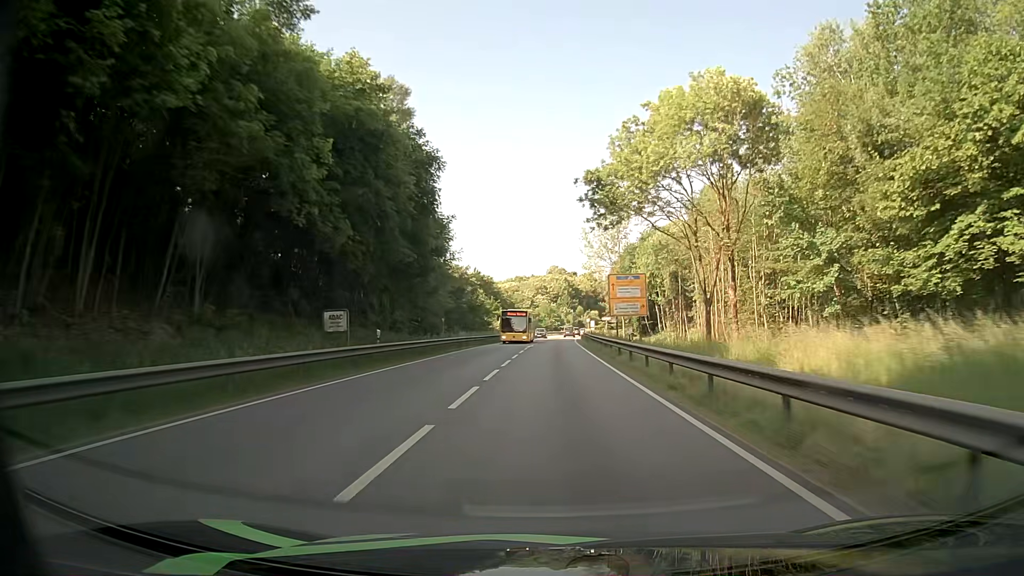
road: primary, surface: asphalt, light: Day
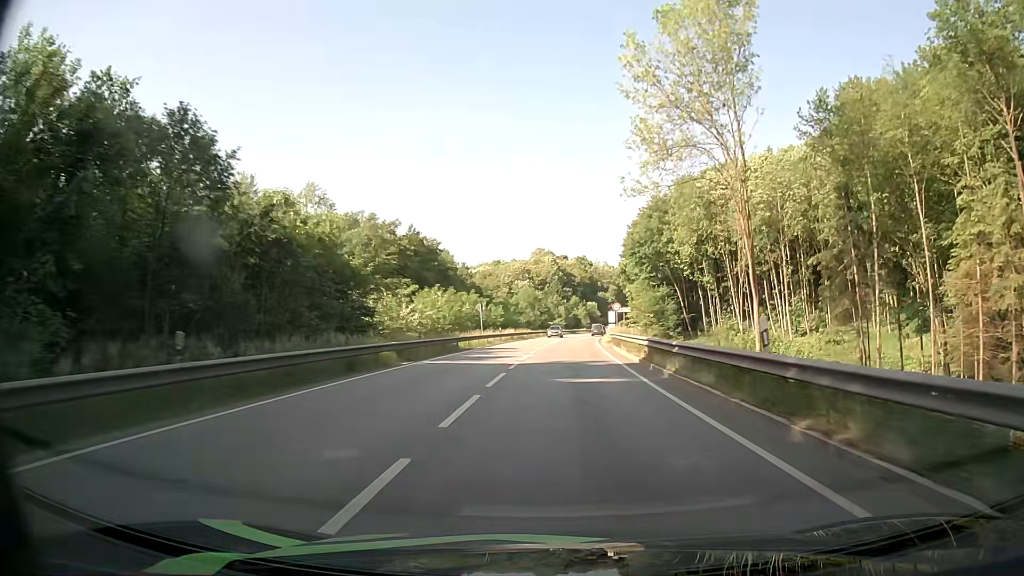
(0.0, +62.4) m; +1°
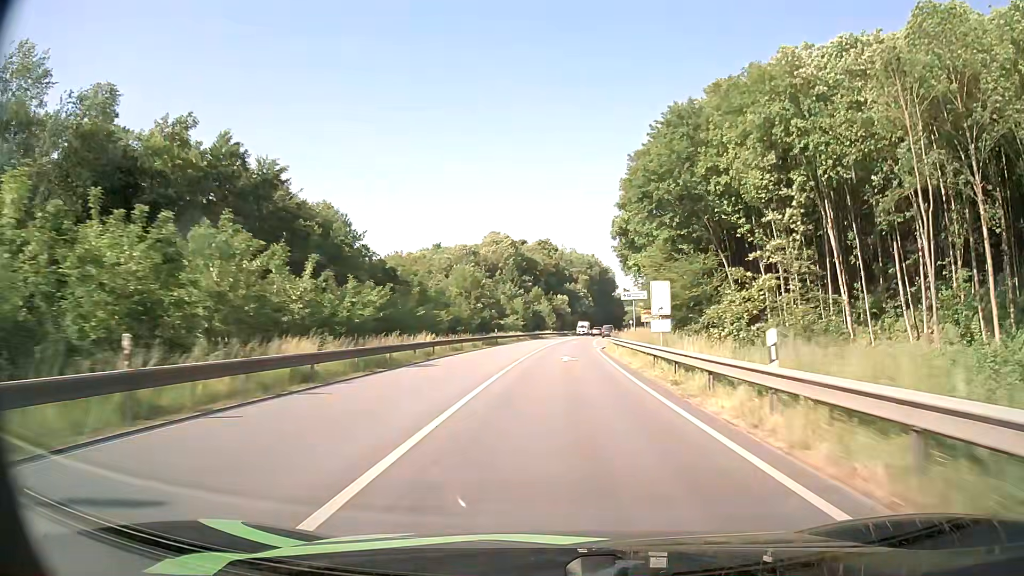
(+1.4, +49.2) m; +3°
(0, +10) (0, +20) (+1, +30) (+1, +40) (+1, +50) (+2, +60) (+3, +70) (+4, +80) (+5, +90) (+6, +100) m
